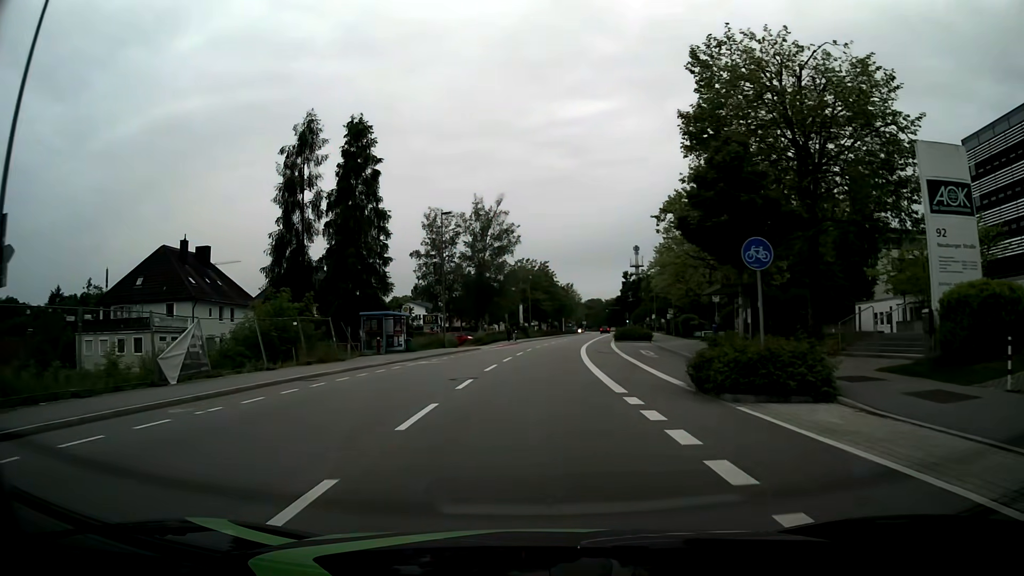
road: tertiary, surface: asphalt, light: Day
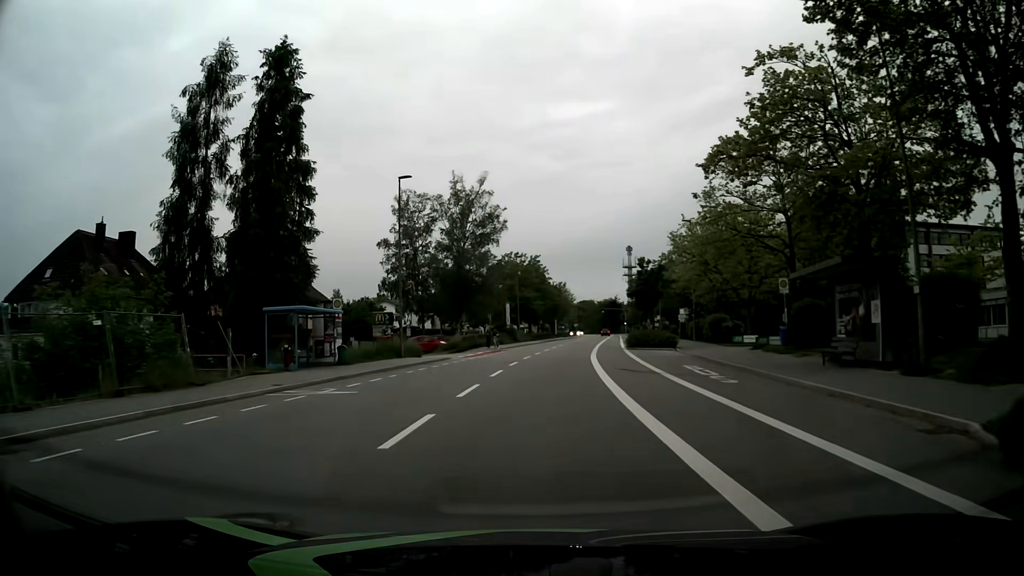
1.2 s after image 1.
(+0.1, +13.2) m; +1°
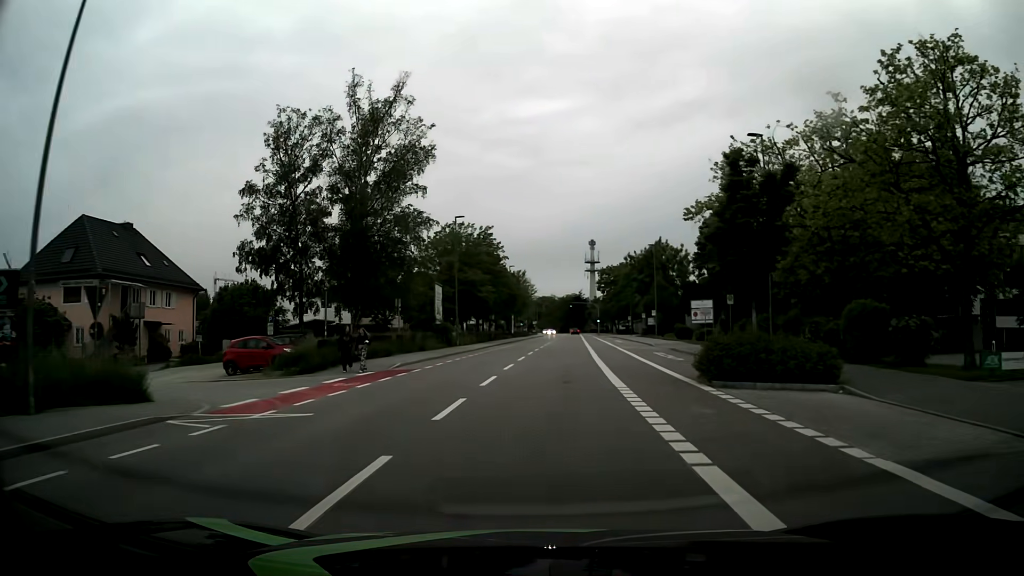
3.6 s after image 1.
(+0.7, +27.3) m; +4°
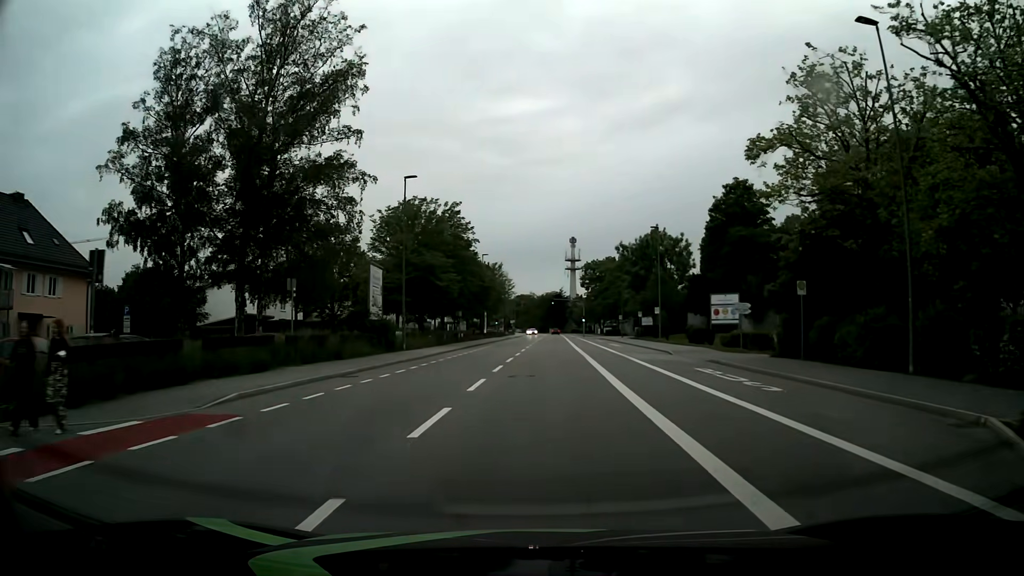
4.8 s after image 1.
(+0.2, +13.9) m; +2°
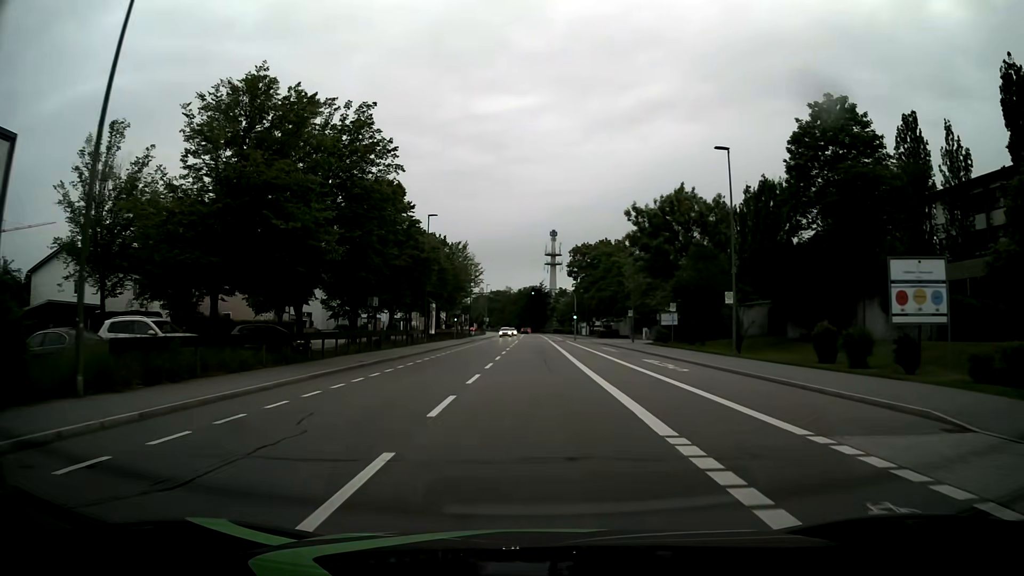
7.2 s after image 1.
(+0.5, +28.0) m; +2°
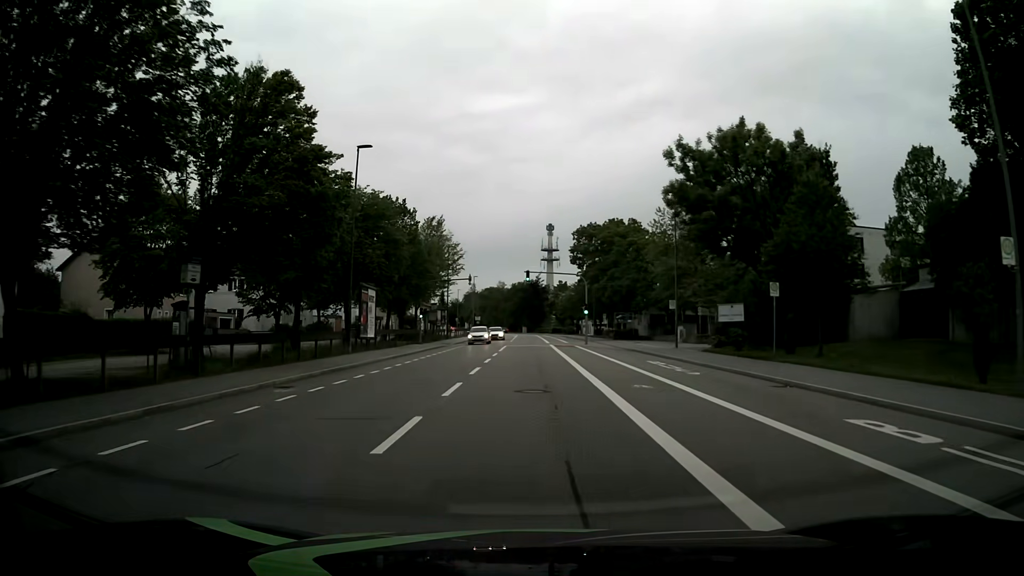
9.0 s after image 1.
(-0.1, +21.2) m; 0°
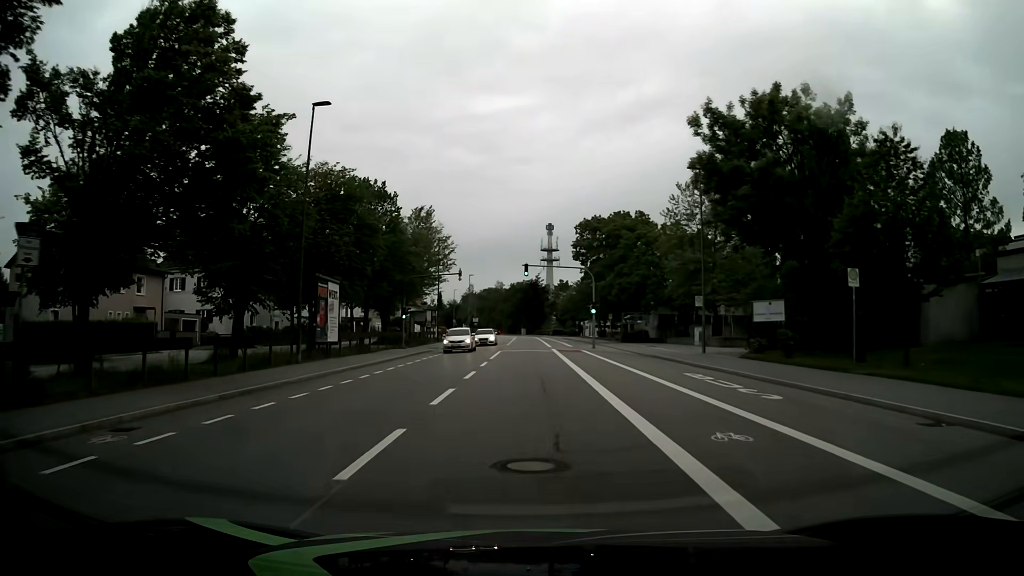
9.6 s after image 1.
(0.0, +7.2) m; 0°
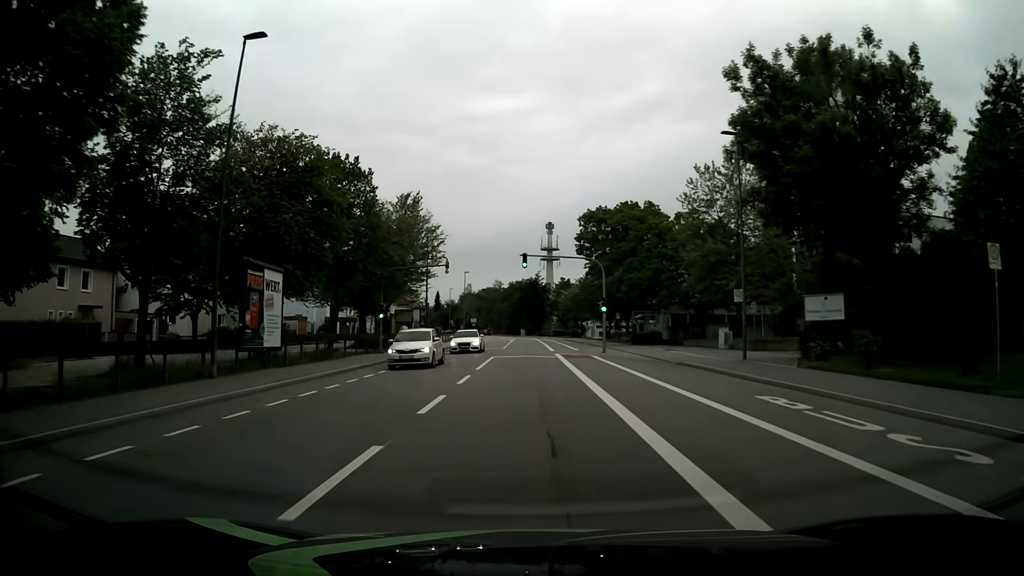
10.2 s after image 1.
(0.0, +7.2) m; 0°
(0, +10) (0, +20) (0, +30) (0, +40) (0, +50) (0, +60) (0, +70) (0, +80) (0, +90) (0, +100) m
